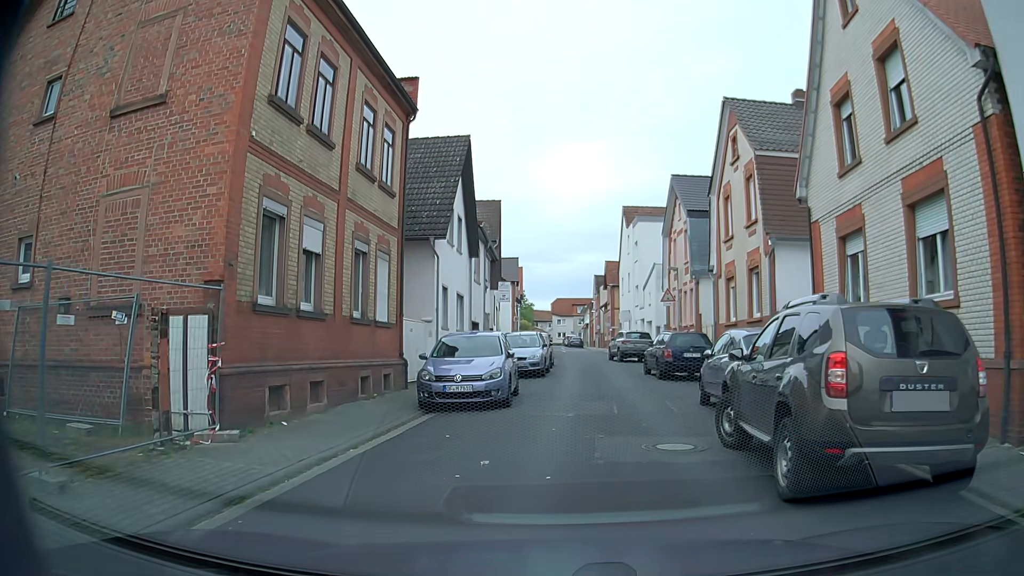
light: Day
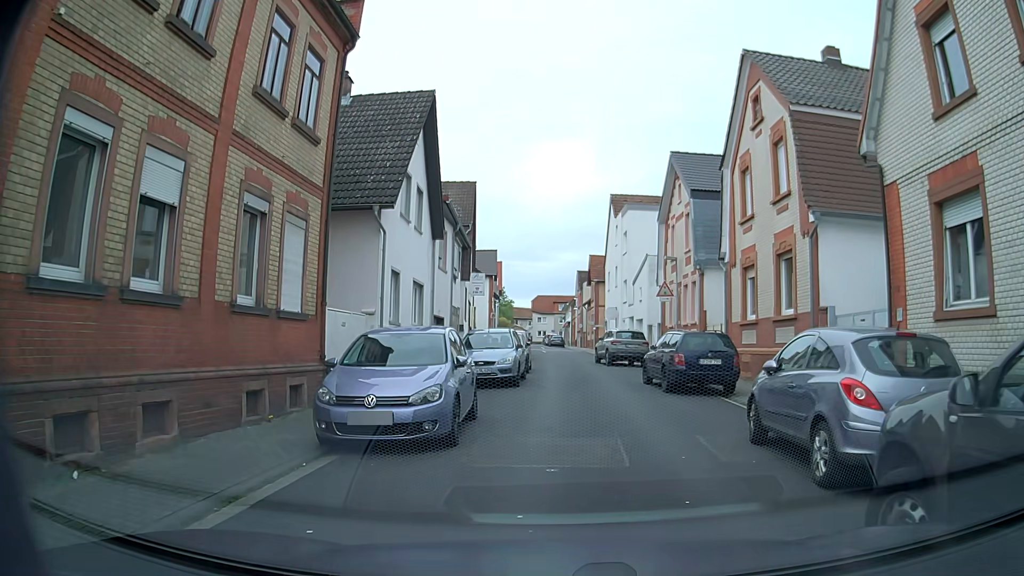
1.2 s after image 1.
(0.0, +4.7) m; 0°
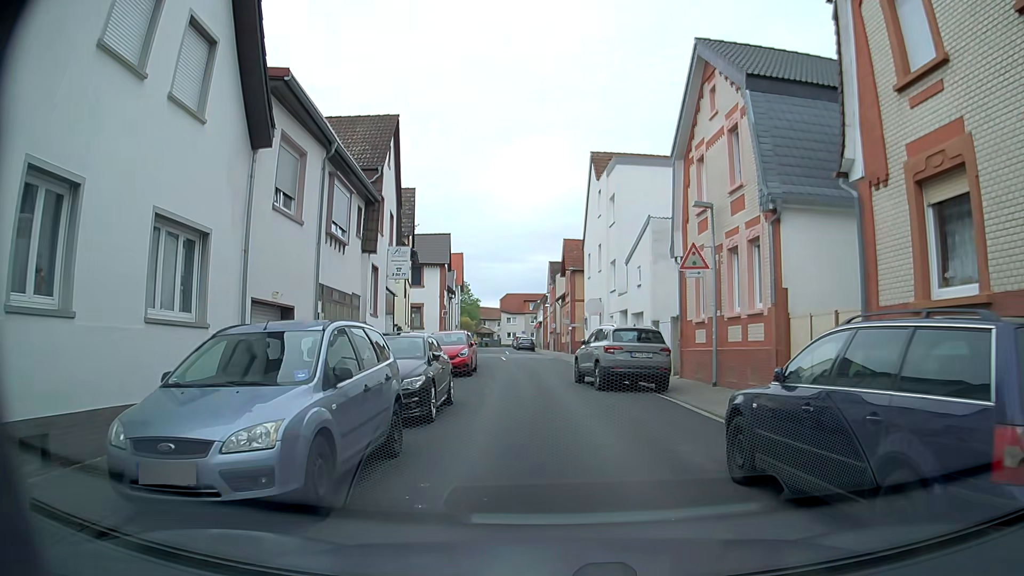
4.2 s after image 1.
(+0.5, +12.7) m; +2°
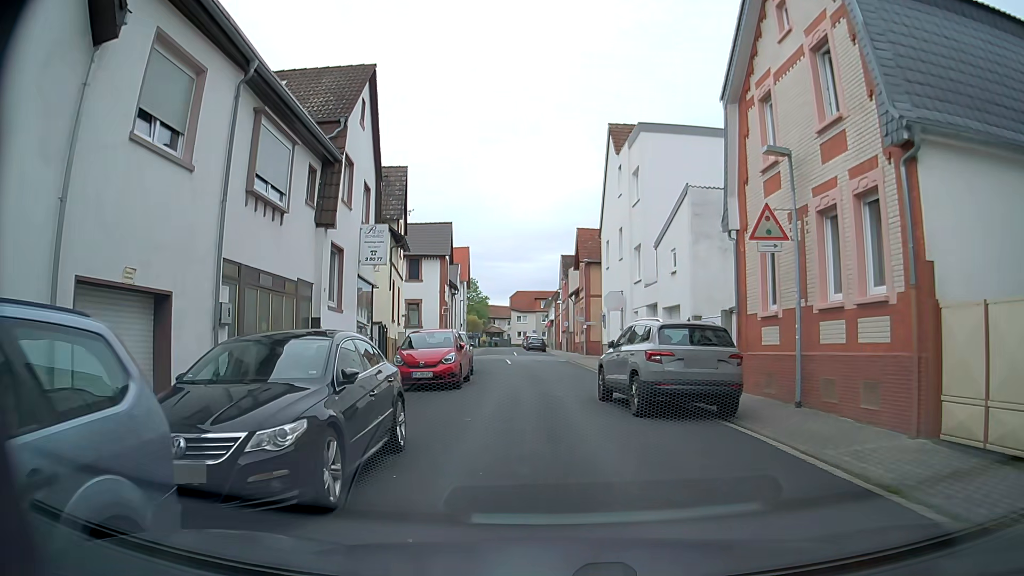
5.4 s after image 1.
(-0.1, +5.4) m; -3°
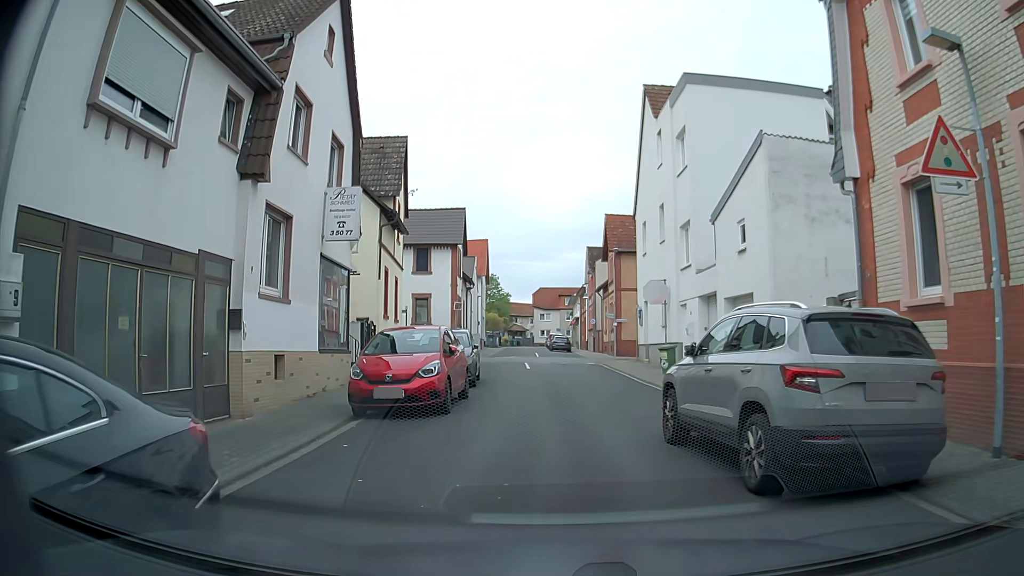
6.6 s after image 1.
(+0.1, +5.6) m; 0°
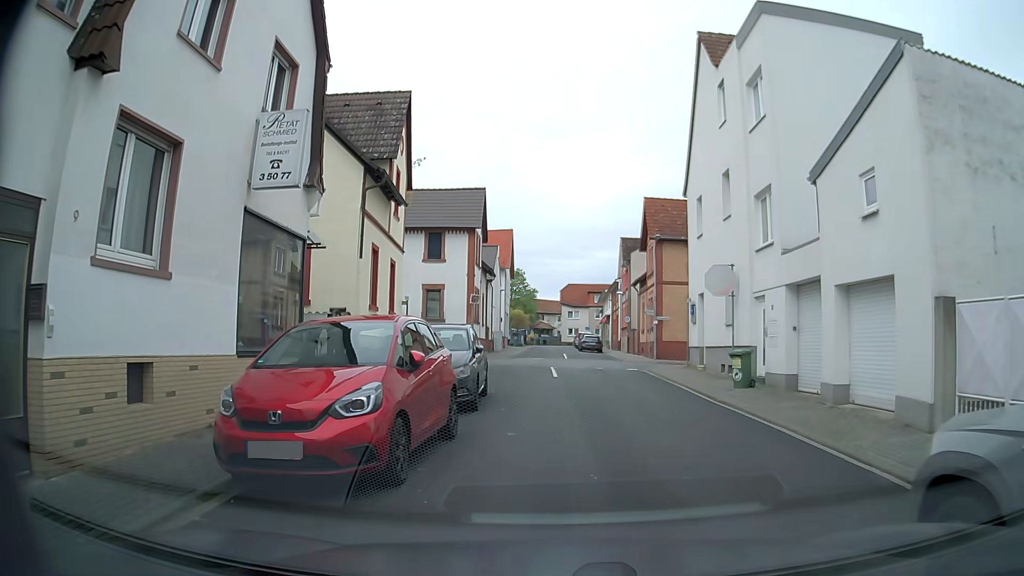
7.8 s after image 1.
(-0.1, +5.6) m; -3°
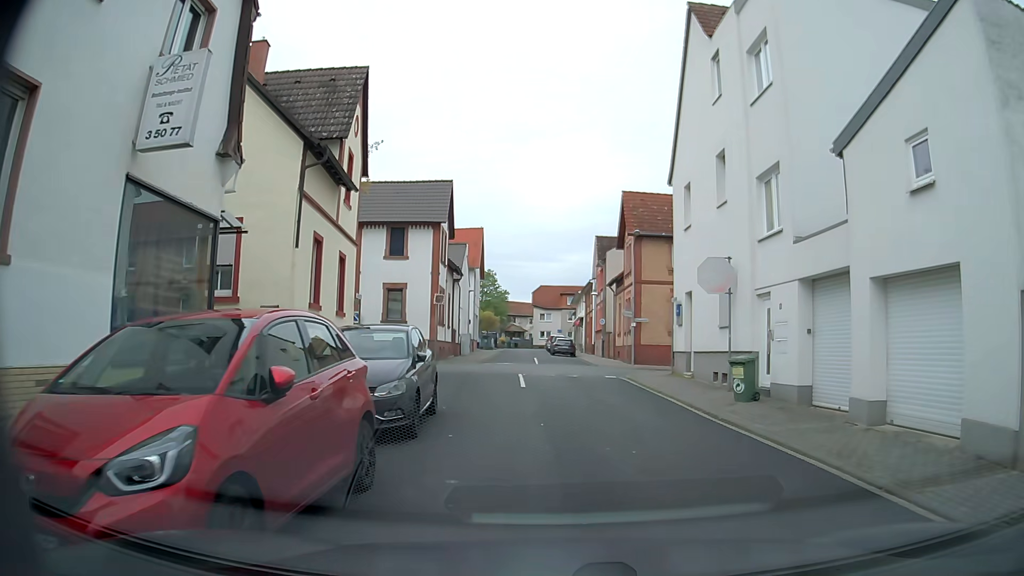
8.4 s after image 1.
(+0.1, +2.7) m; +3°
